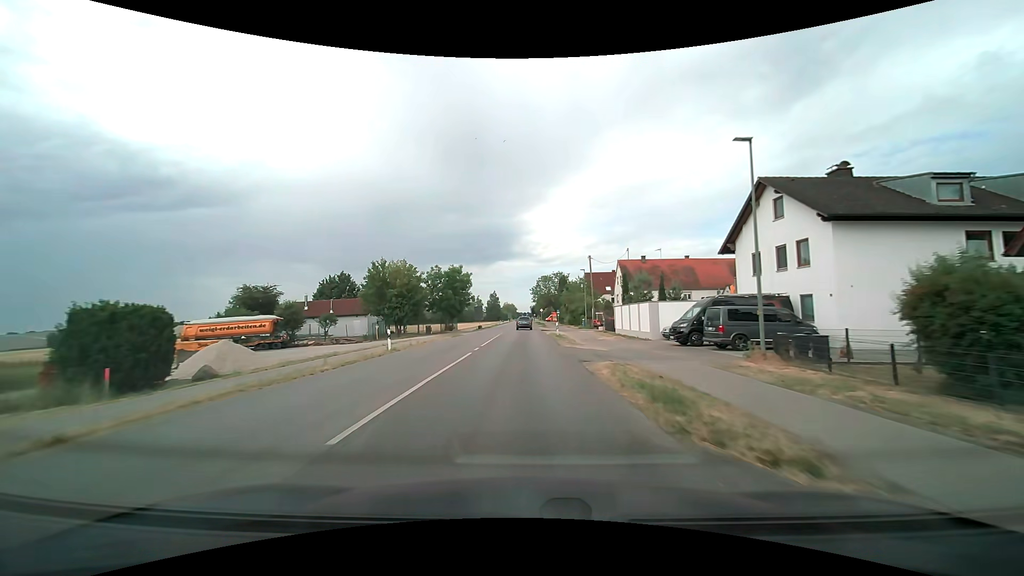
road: tertiary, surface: asphalt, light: Day
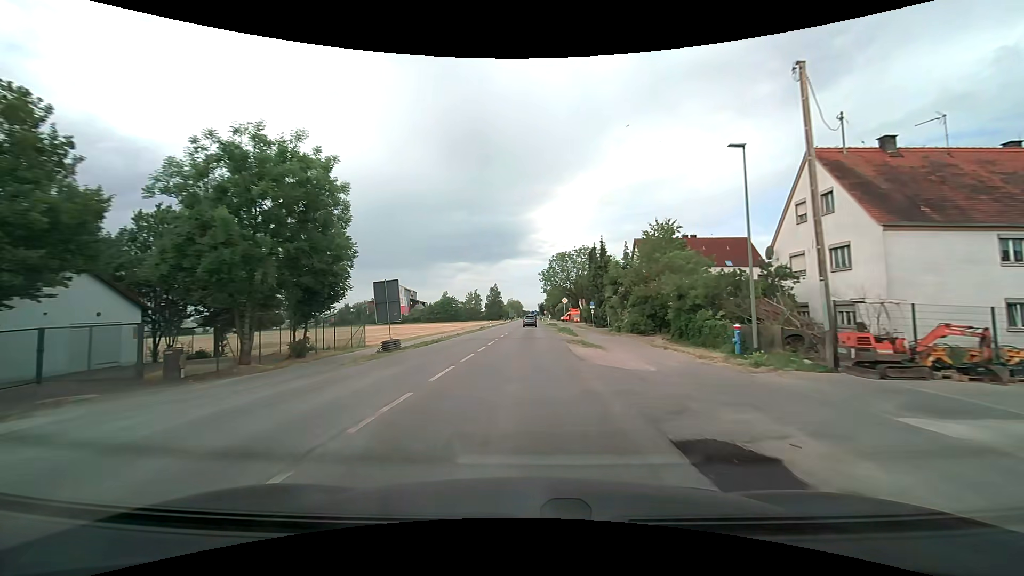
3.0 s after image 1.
(0.0, +49.0) m; -1°
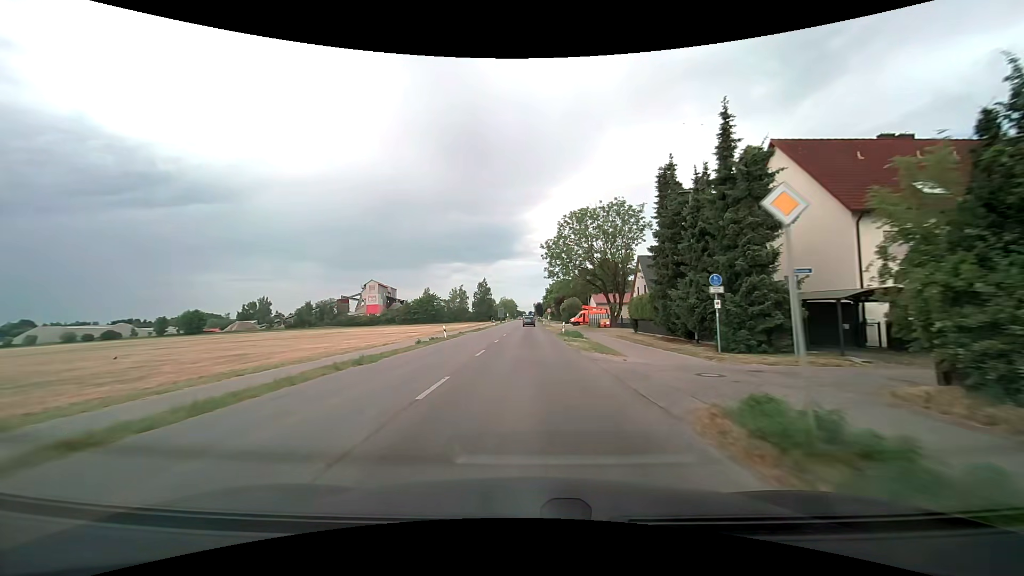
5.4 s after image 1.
(0.0, +38.3) m; 0°
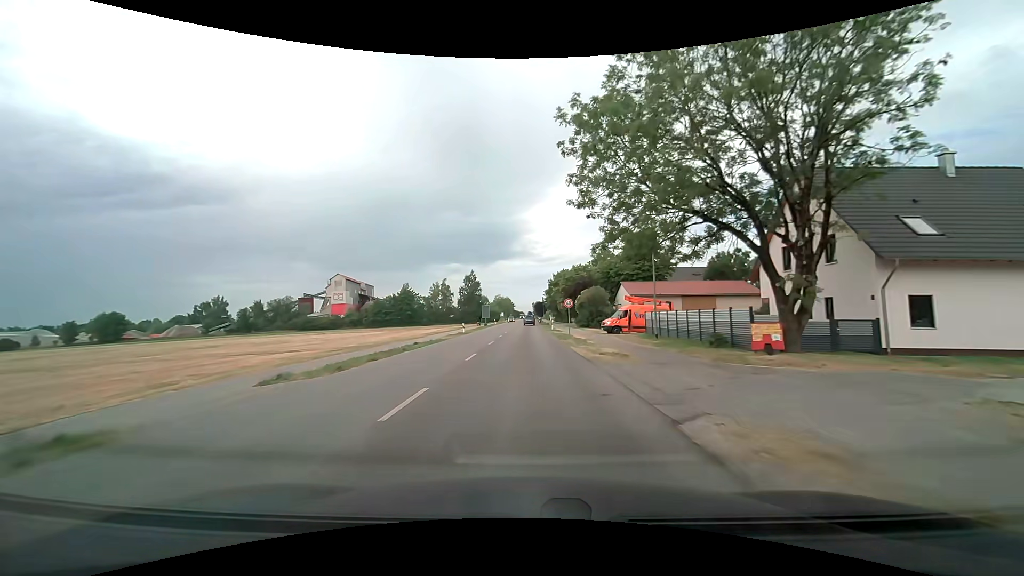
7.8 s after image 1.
(+0.4, +37.8) m; 0°
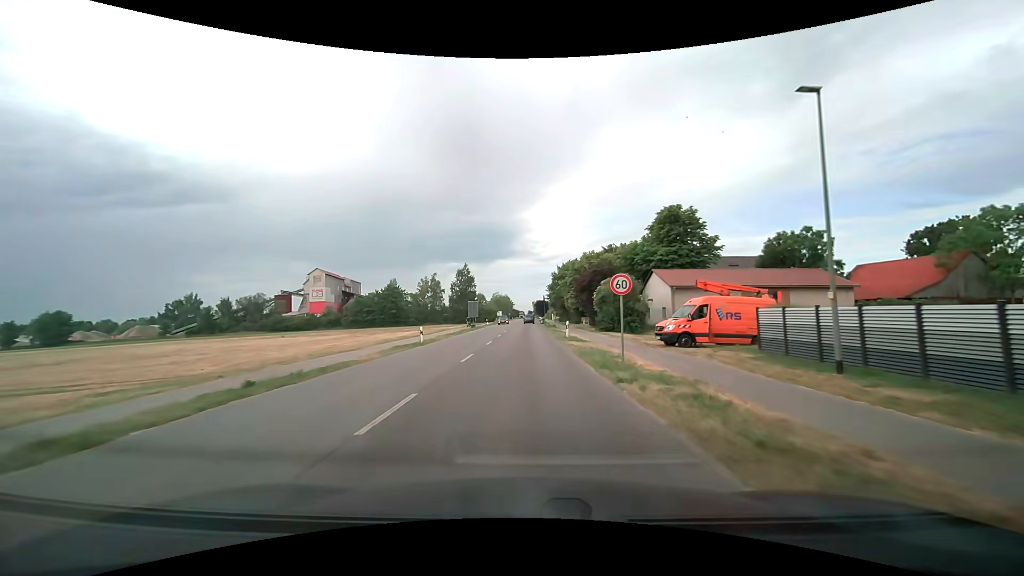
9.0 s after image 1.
(0.0, +18.7) m; 0°
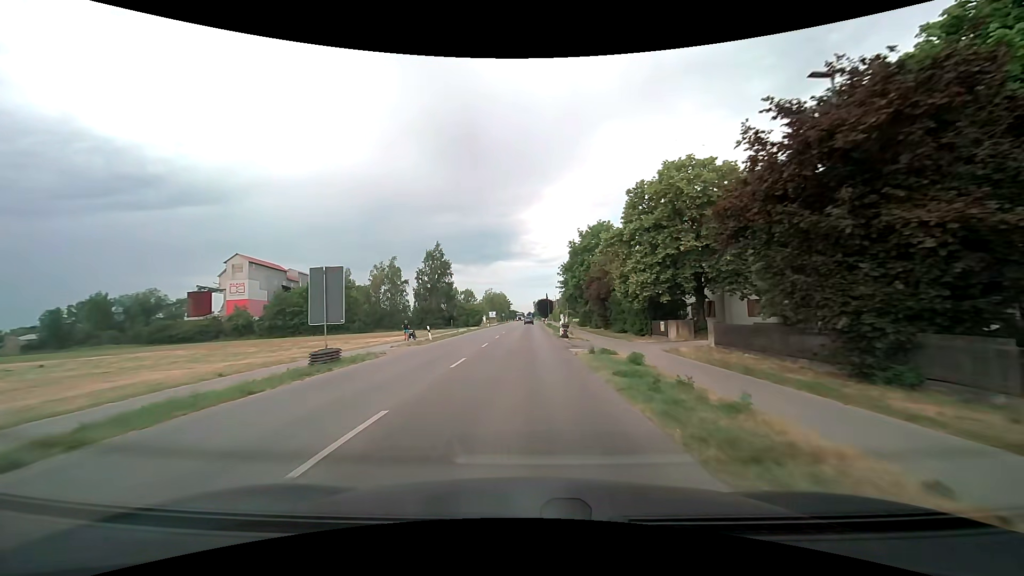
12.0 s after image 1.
(+0.1, +46.4) m; 0°
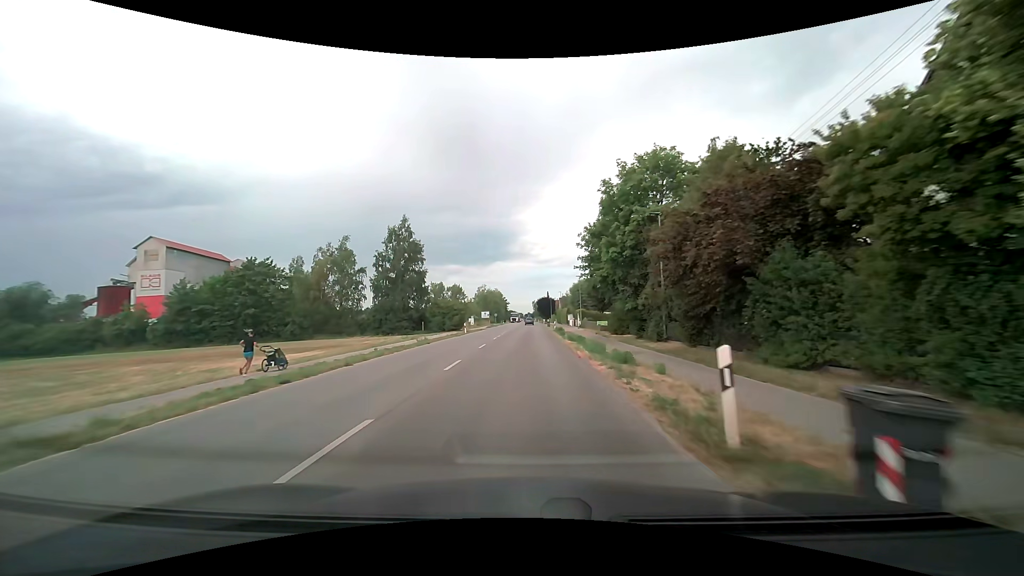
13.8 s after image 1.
(-0.1, +27.7) m; 0°
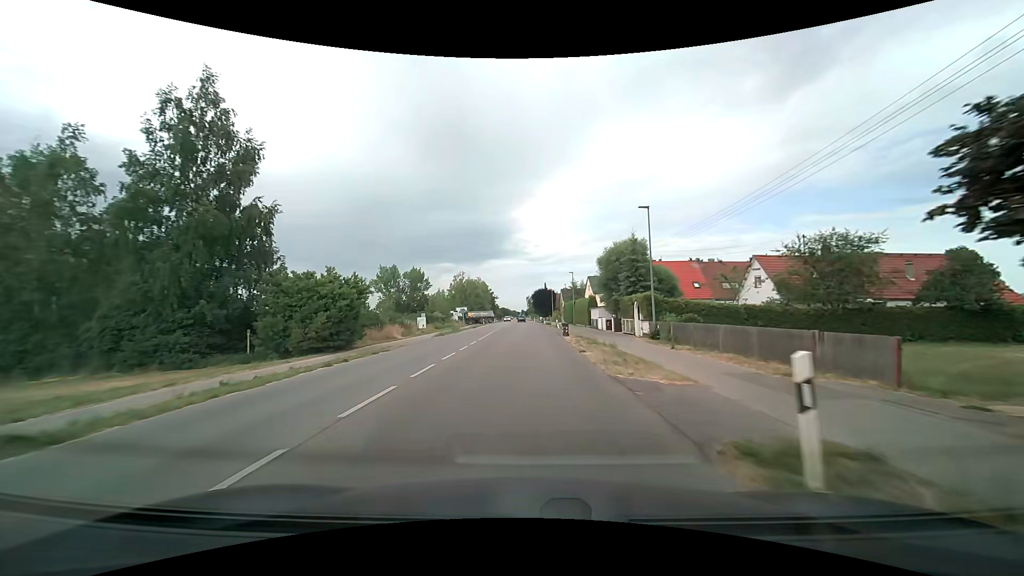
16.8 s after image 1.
(+0.1, +46.4) m; +1°
(0, +10) (0, +20) (0, +30) (0, +40) (0, +50) (0, +60) (0, +70) (0, +80) (-1, +90) (-1, +100) m
